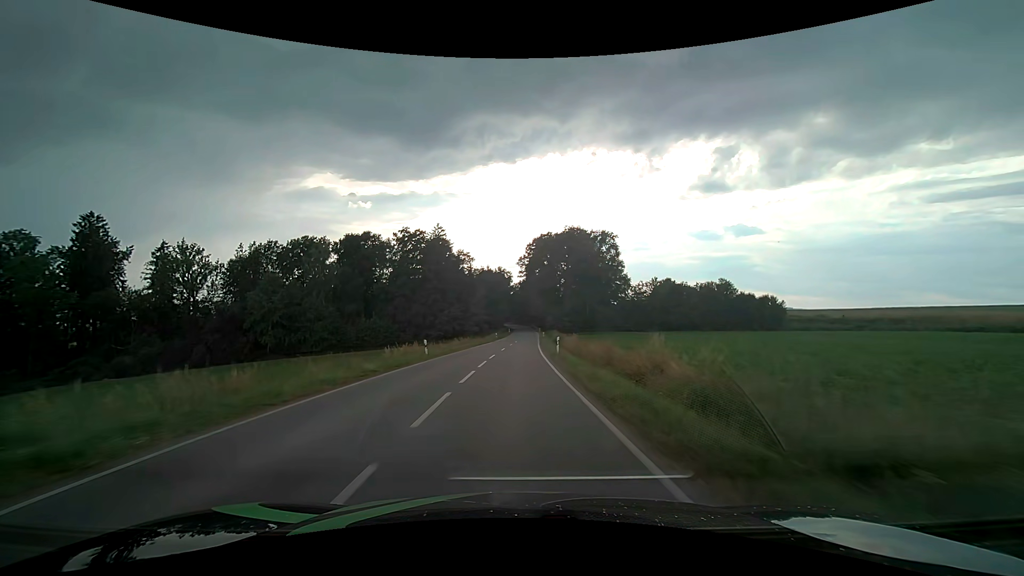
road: tertiary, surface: asphalt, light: Day
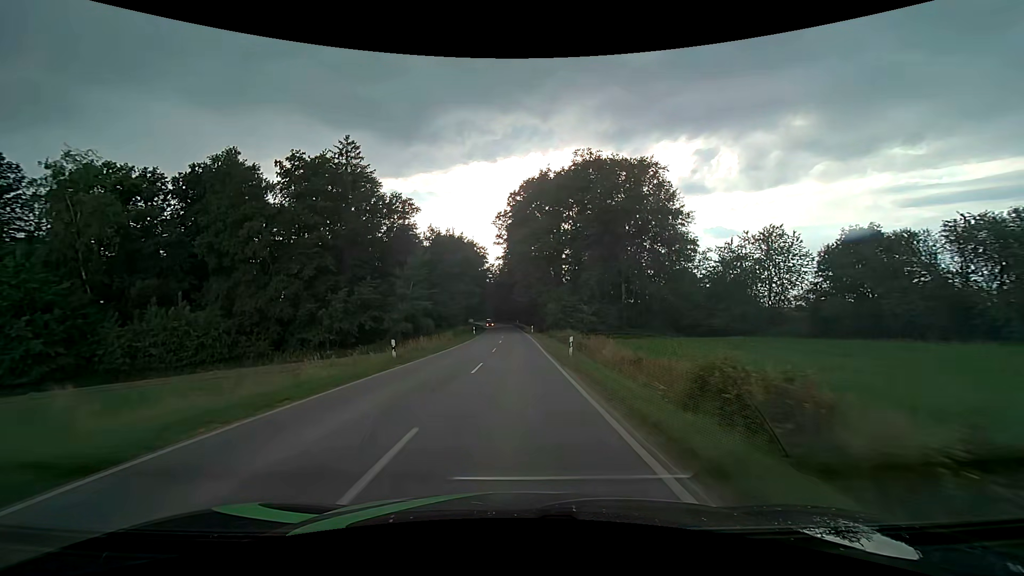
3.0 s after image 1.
(+0.9, +56.4) m; +2°
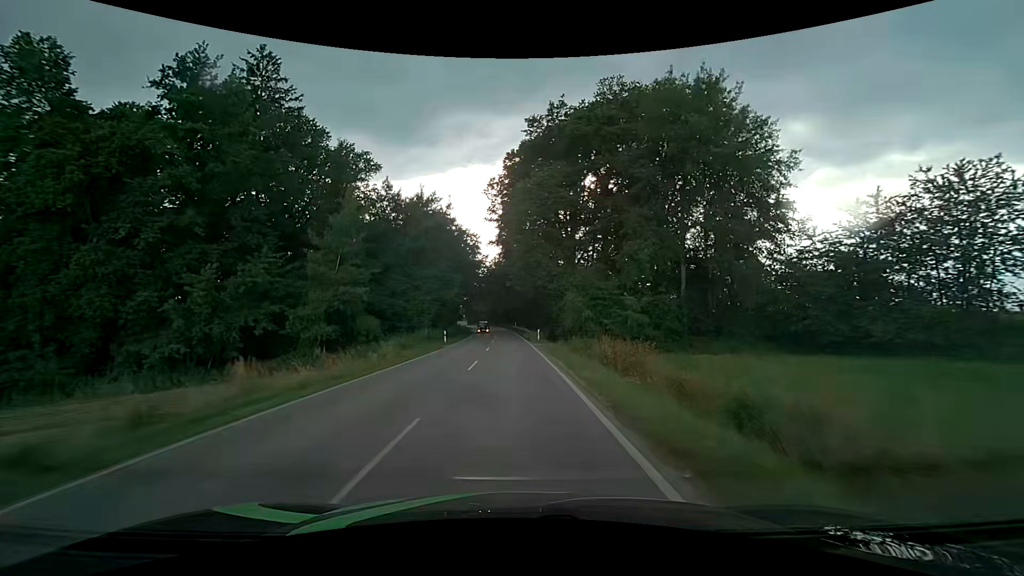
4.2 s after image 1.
(+0.1, +23.2) m; 0°
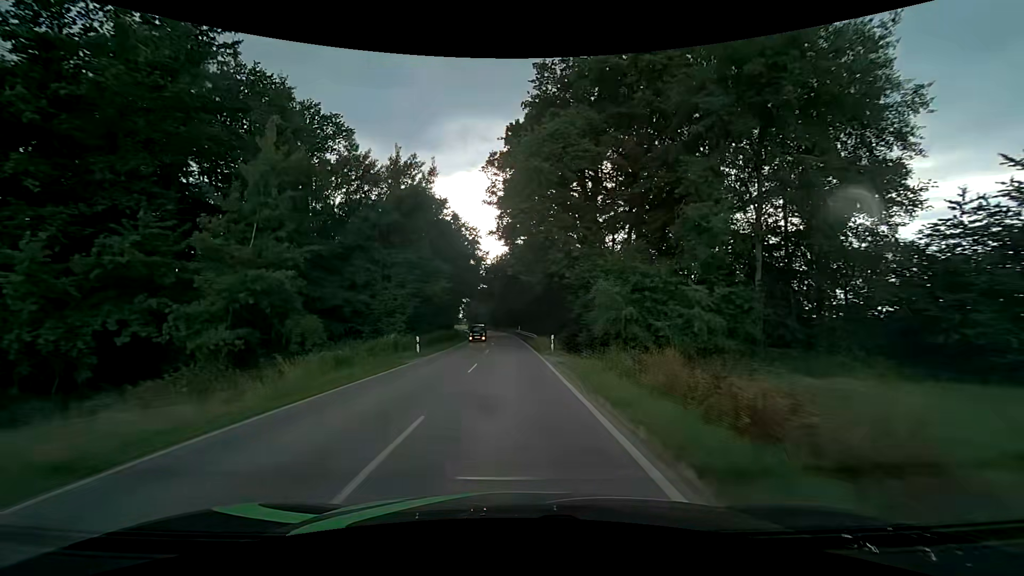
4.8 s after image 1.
(0.0, +11.7) m; 0°
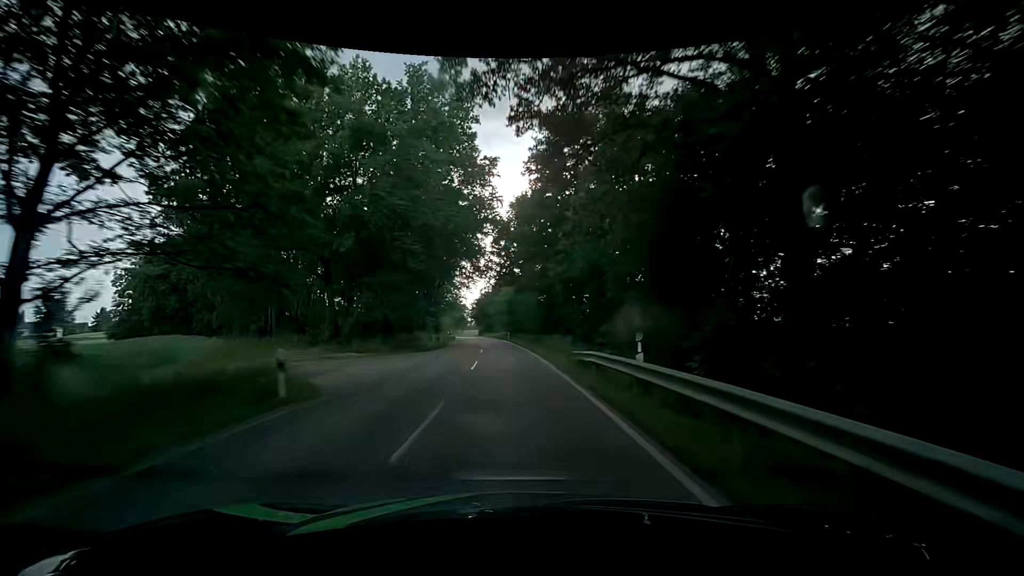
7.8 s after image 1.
(-1.6, +58.3) m; -2°
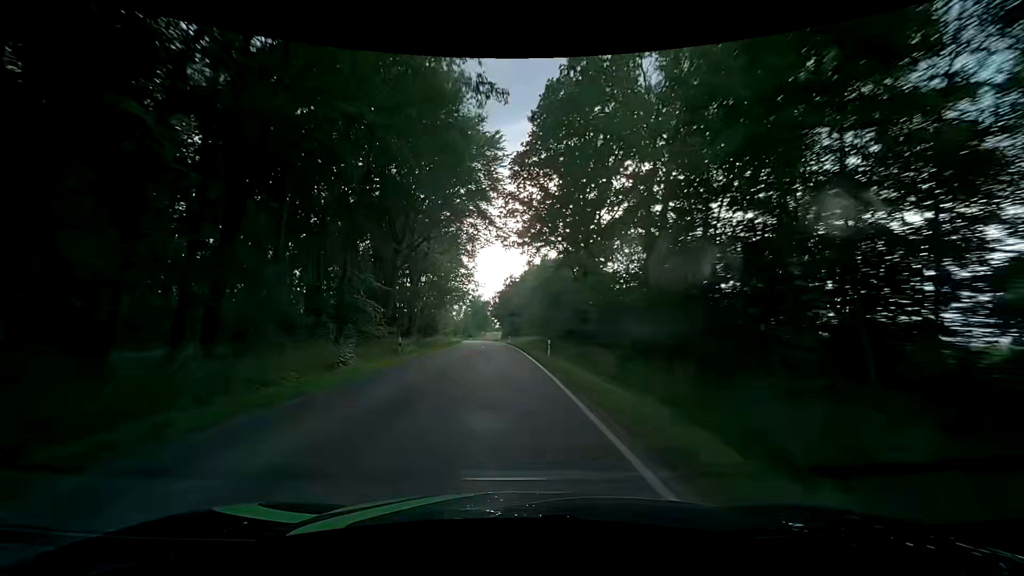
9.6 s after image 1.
(-1.2, +34.8) m; -4°
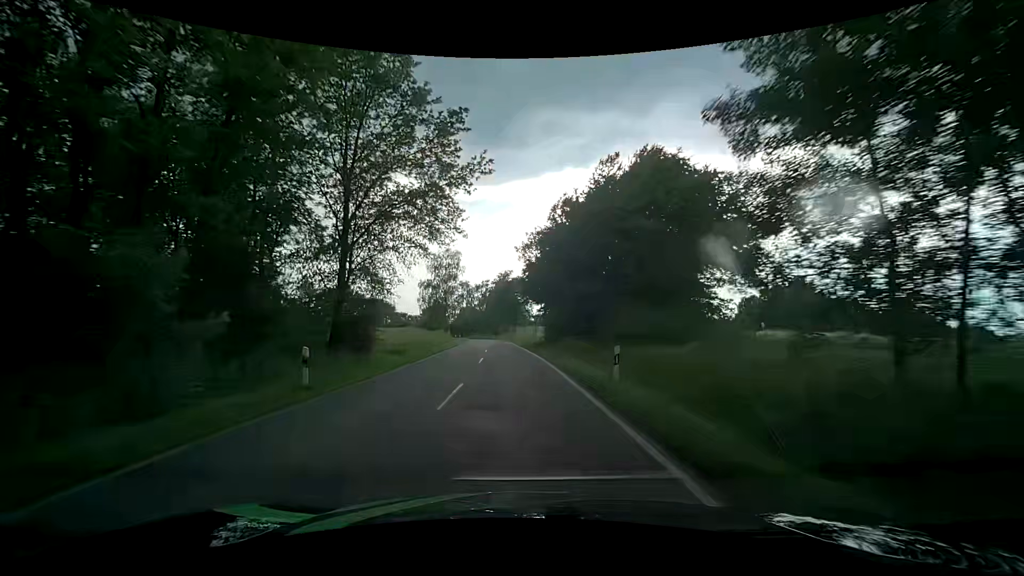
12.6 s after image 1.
(-2.1, +57.6) m; -4°
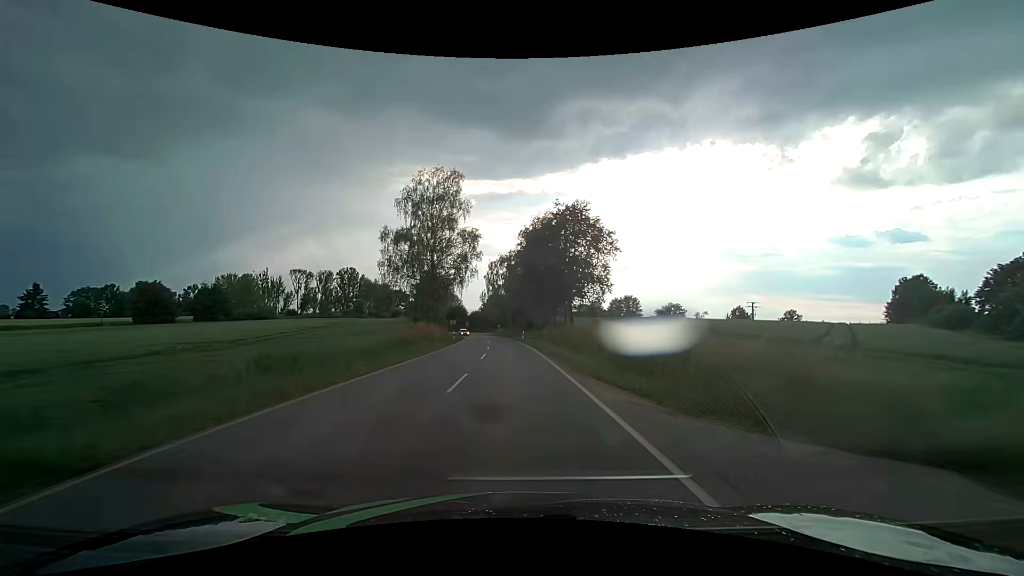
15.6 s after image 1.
(-1.6, +56.8) m; -3°
(0, +10) (0, +20) (-1, +30) (-1, +40) (-1, +50) (-2, +60) (-3, +70) (-4, +80) (-5, +90) (-7, +100) m
